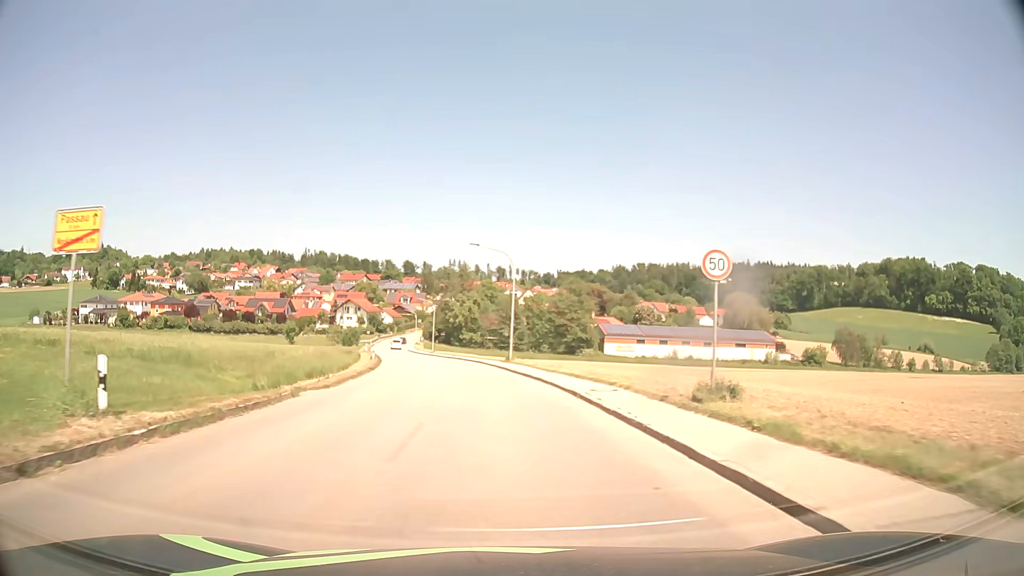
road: tertiary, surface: asphalt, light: Day
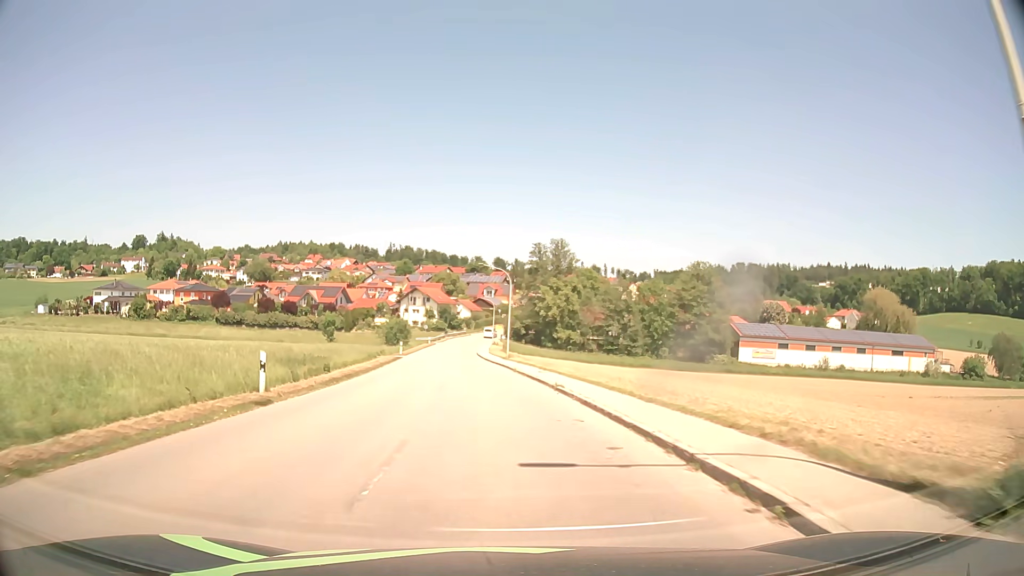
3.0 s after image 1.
(-2.5, +38.4) m; -8°
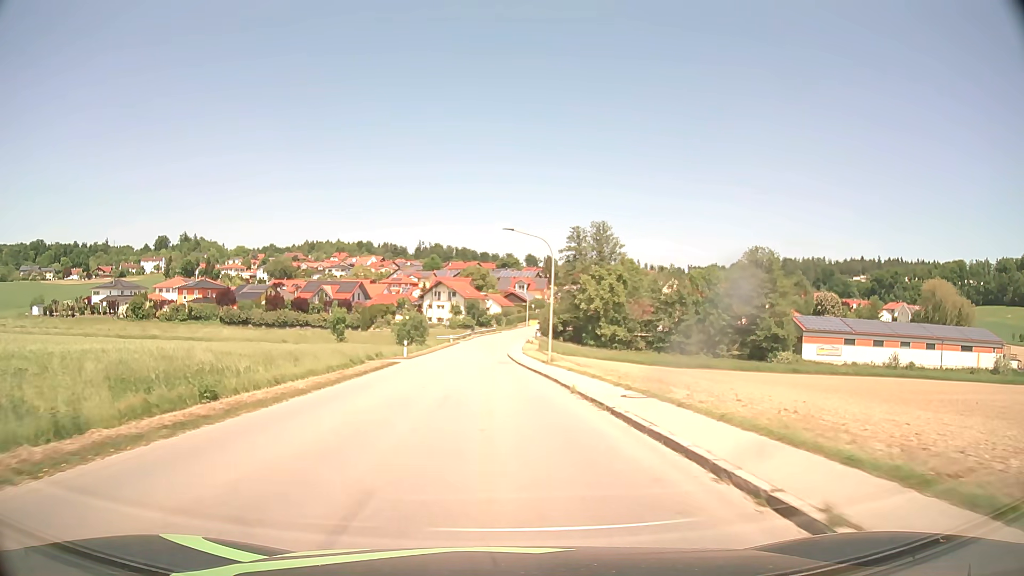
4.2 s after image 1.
(-0.4, +15.3) m; -3°
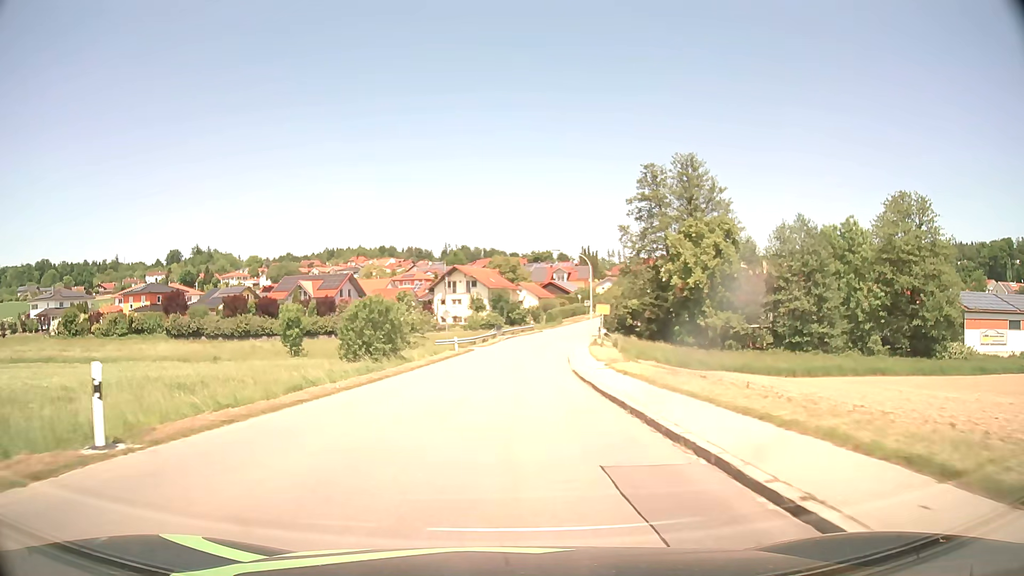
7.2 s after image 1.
(-1.2, +38.0) m; -3°
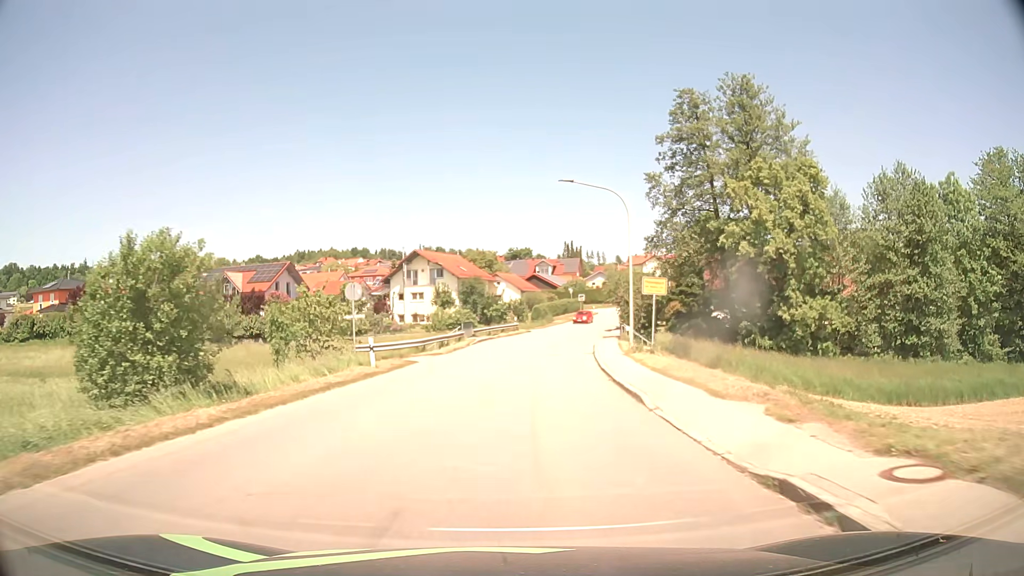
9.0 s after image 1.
(+0.2, +22.8) m; +2°
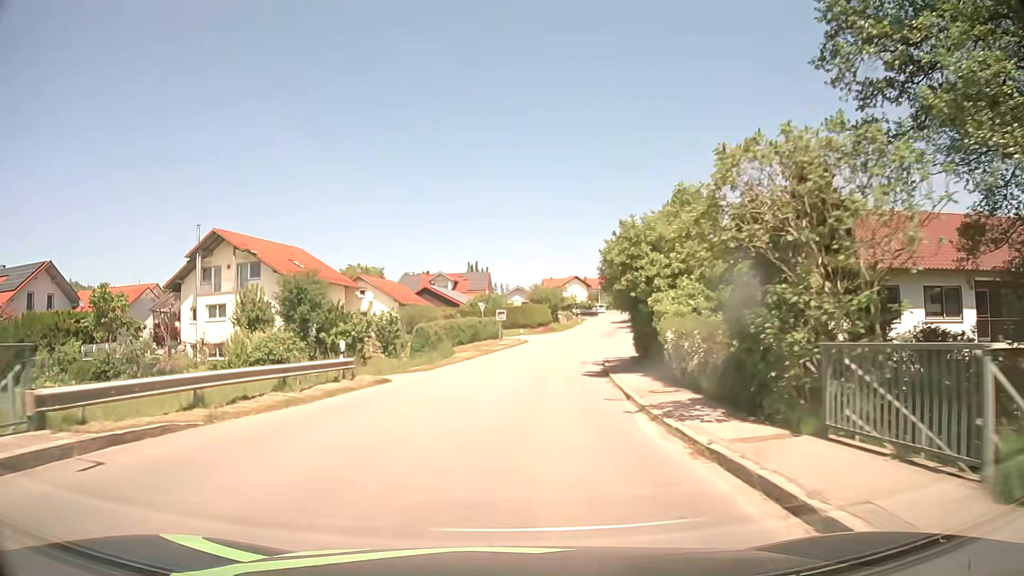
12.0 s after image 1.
(+2.4, +37.5) m; +8°
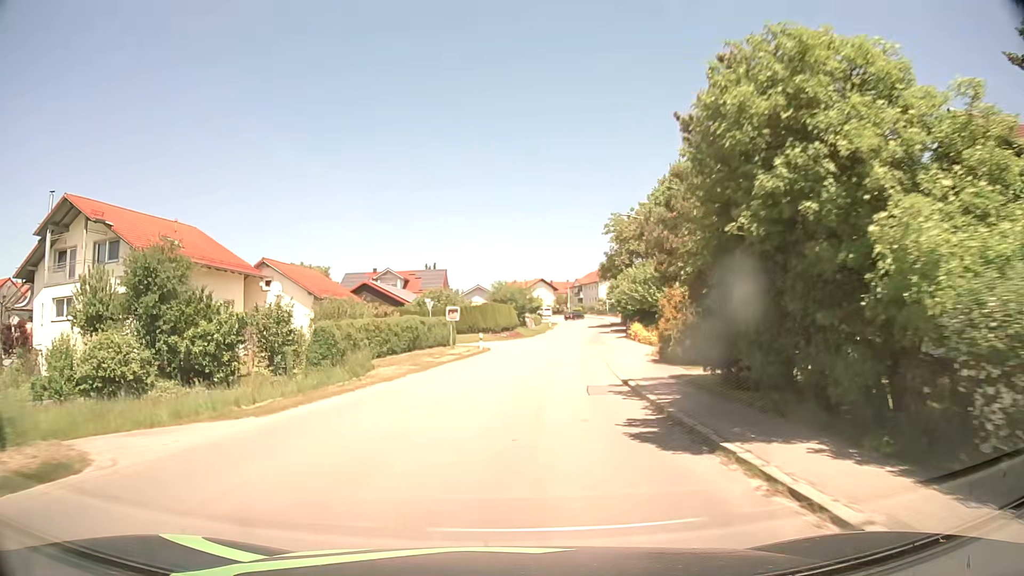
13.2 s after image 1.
(+0.5, +14.9) m; +3°
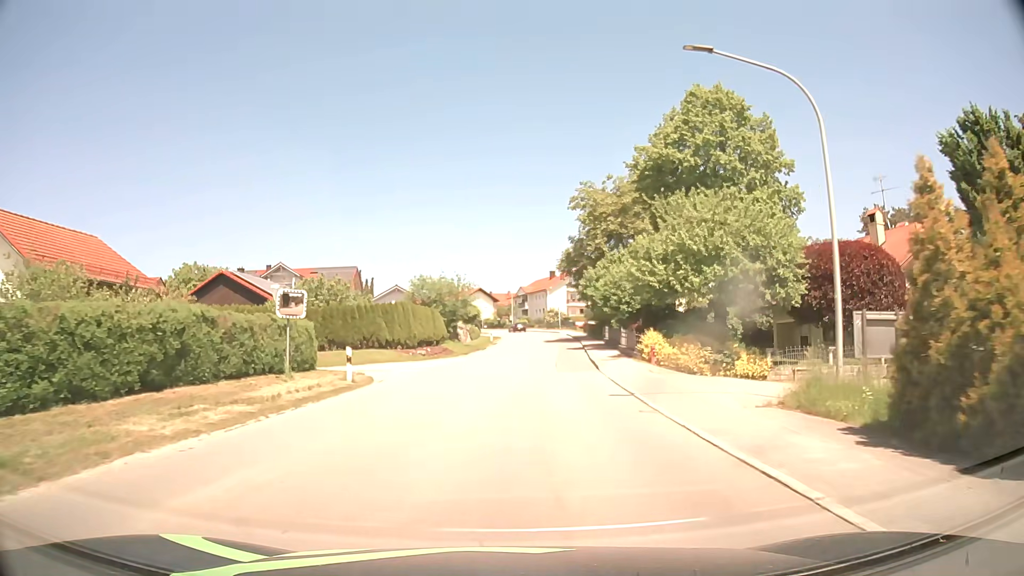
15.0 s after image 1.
(+1.1, +22.2) m; +6°
